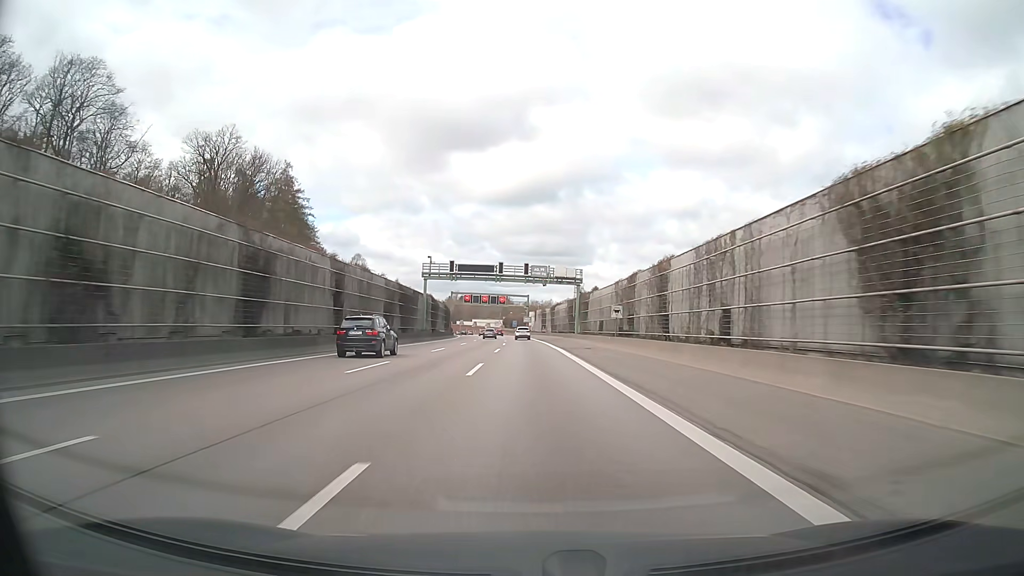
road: motorway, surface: asphalt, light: Day
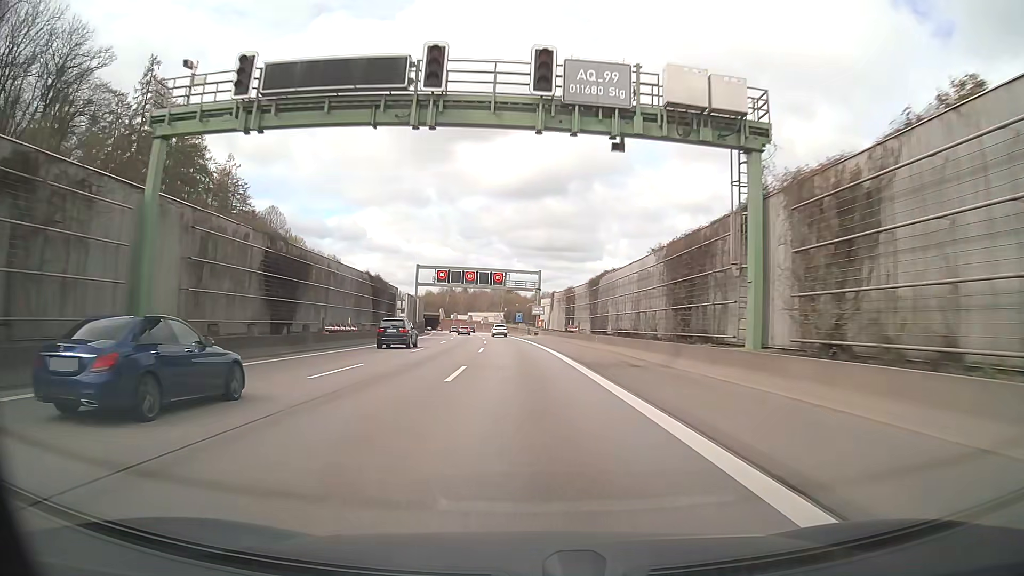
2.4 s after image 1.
(-0.2, +56.7) m; -1°
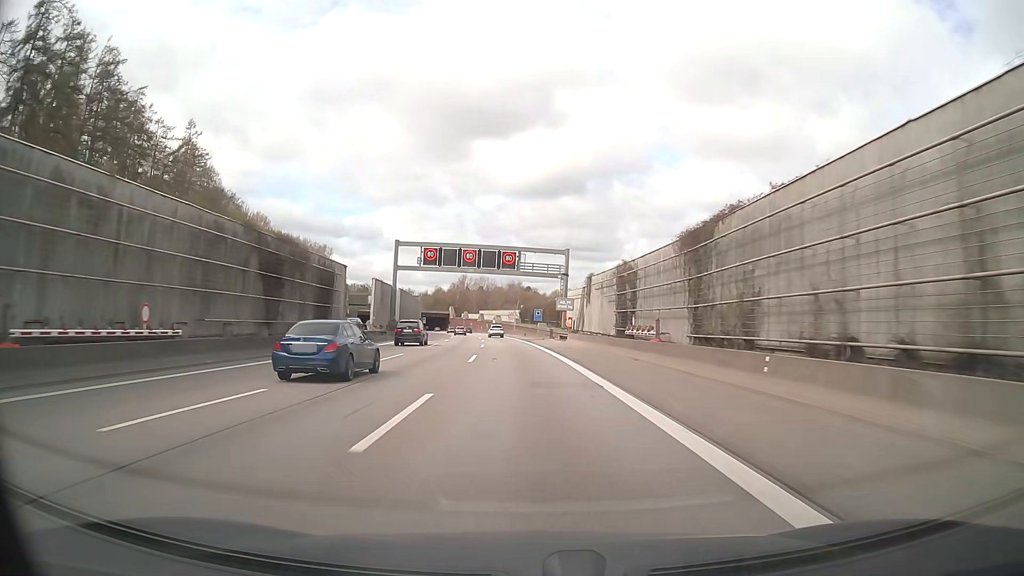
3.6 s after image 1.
(-0.3, +26.9) m; -1°
(0, +10) (0, +20) (0, +30) (-1, +40) (-1, +50) (-2, +60) (-3, +70) (-3, +80) (-4, +90) (-5, +100) m
